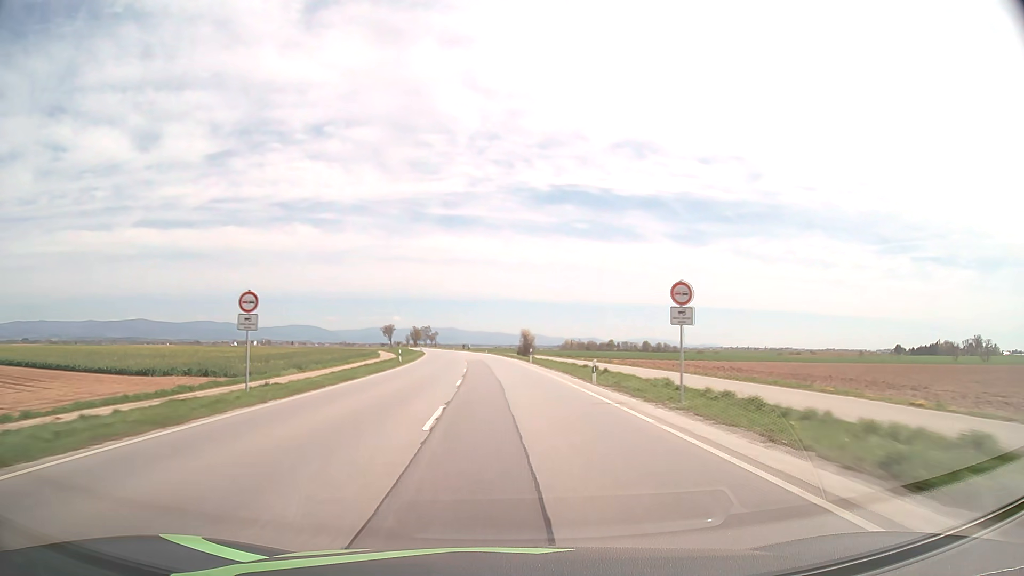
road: primary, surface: asphalt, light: Day
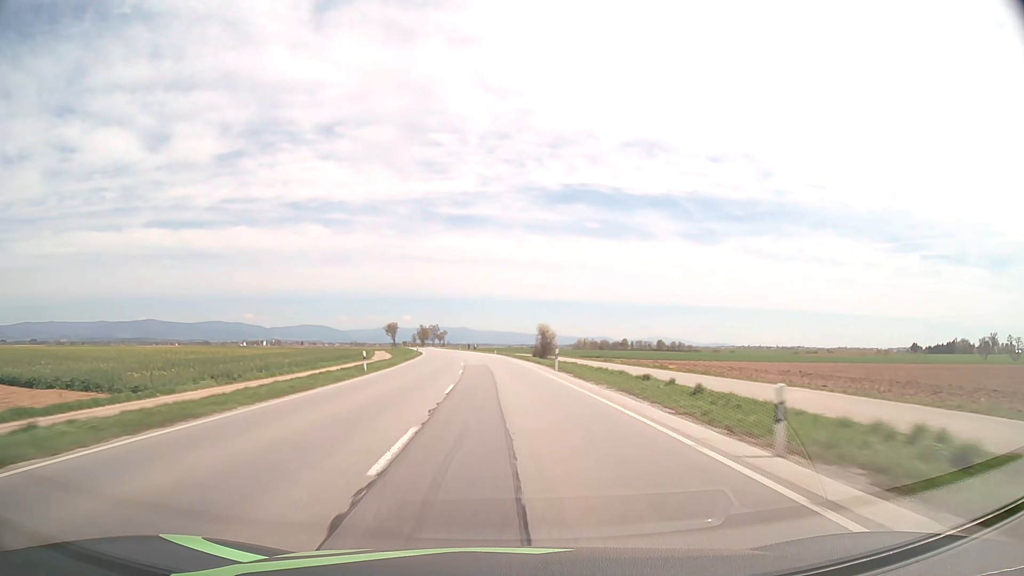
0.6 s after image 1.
(-0.1, +16.0) m; -1°
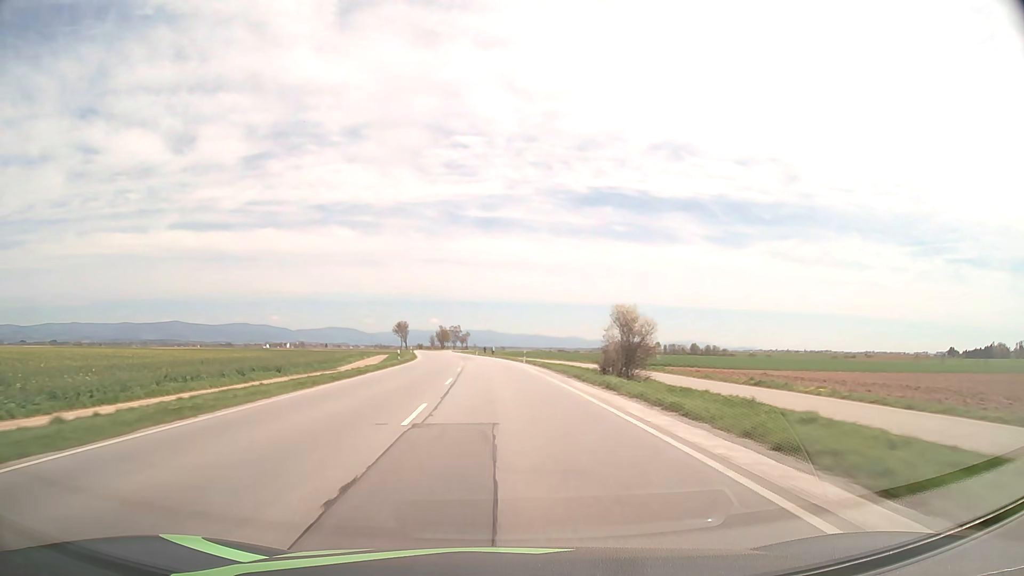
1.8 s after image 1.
(-0.6, +31.9) m; -2°
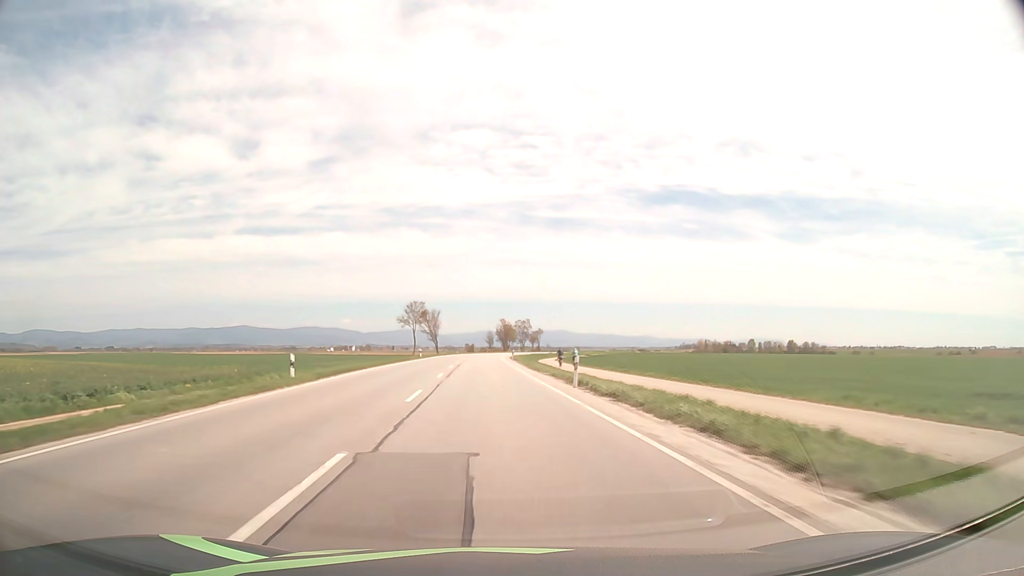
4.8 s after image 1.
(-4.2, +79.5) m; -6°
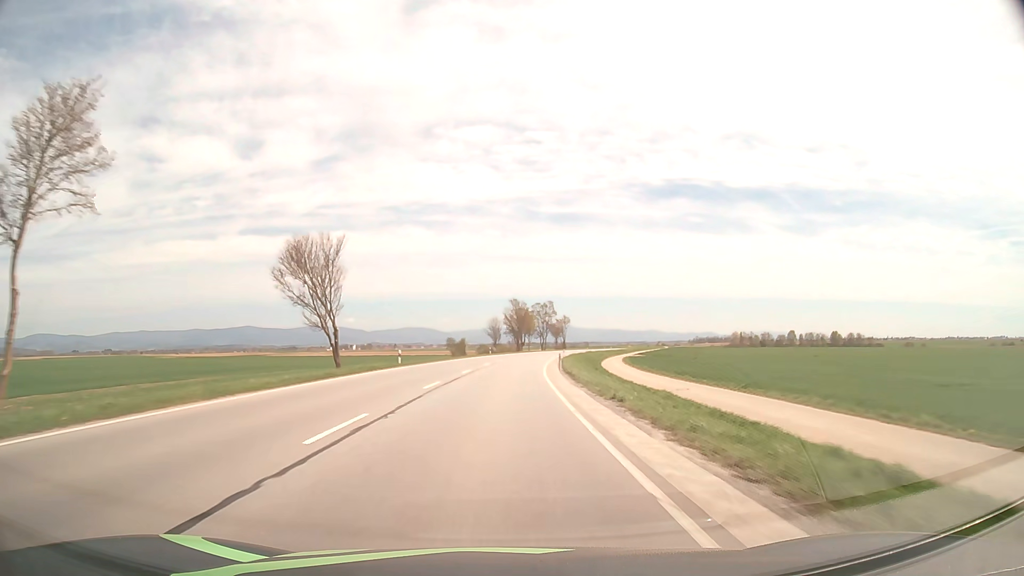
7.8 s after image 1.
(-1.9, +79.5) m; -1°
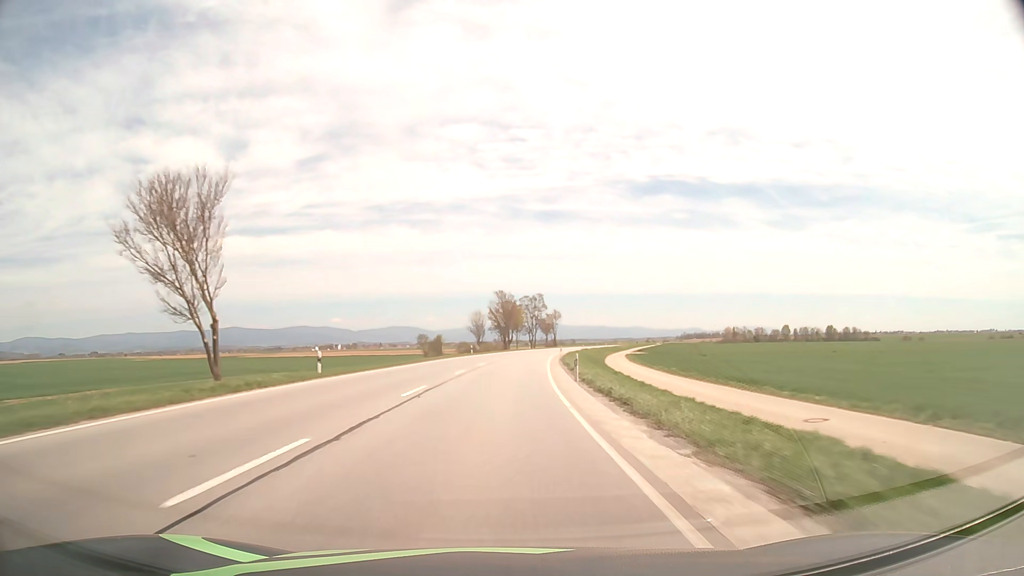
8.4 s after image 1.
(+0.2, +15.9) m; +1°
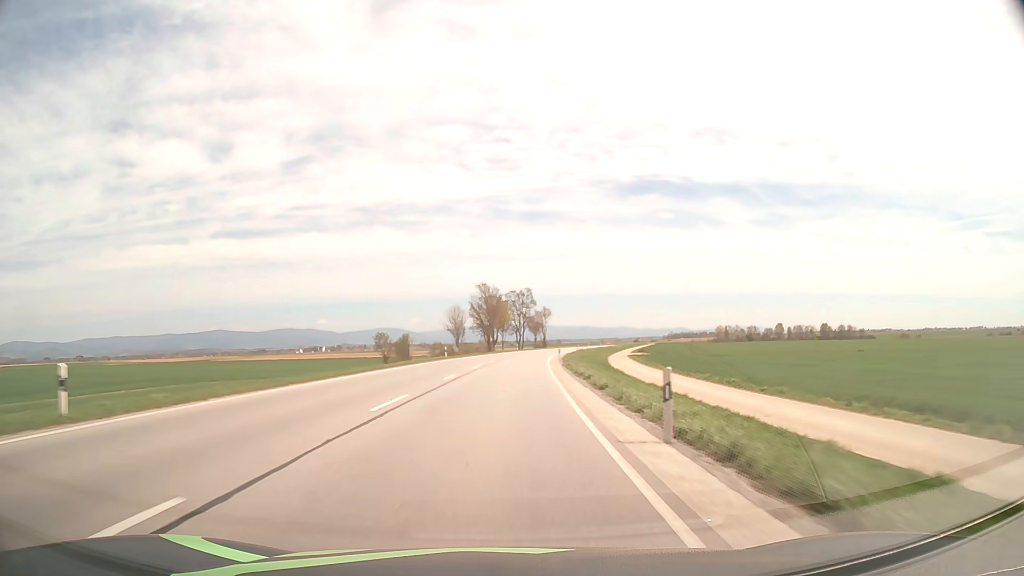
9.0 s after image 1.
(+0.2, +15.9) m; +1°
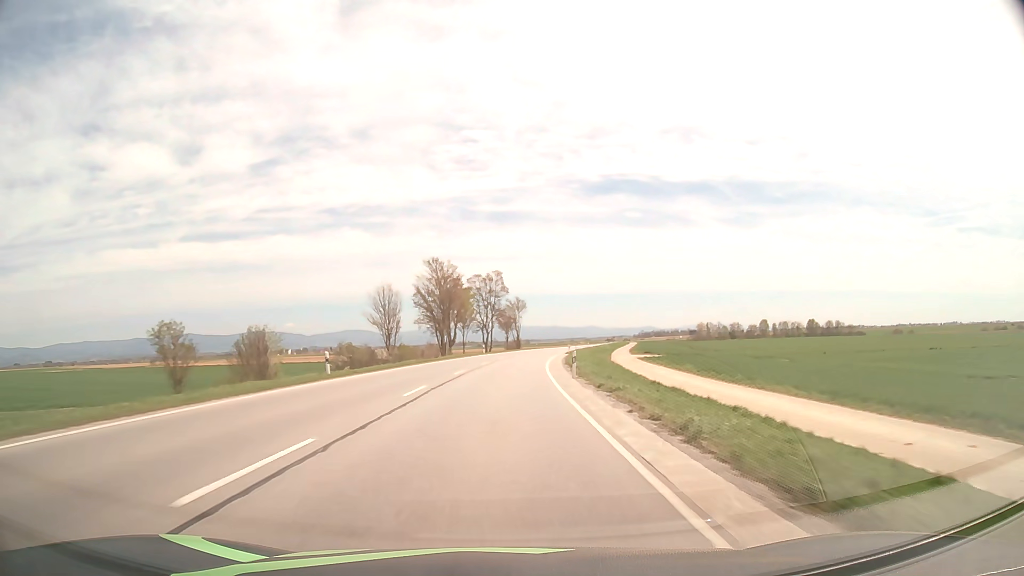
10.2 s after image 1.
(+0.8, +31.9) m; +3°
(0, +10) (0, +20) (+1, +30) (+1, +40) (+2, +50) (+3, +60) (+4, +70) (+5, +80) (+6, +90) (+8, +100) m
